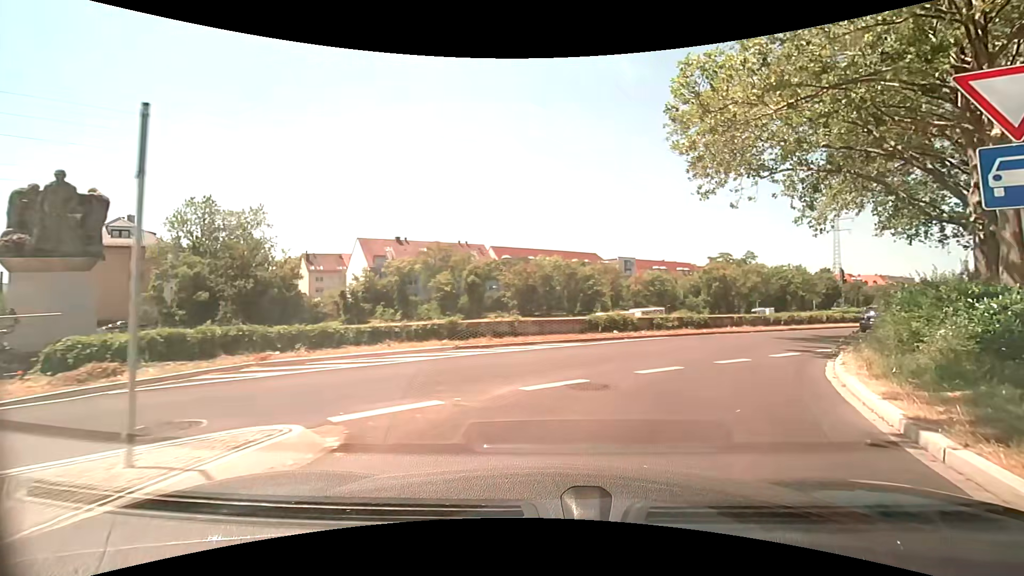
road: trunk_link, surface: asphalt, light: Day
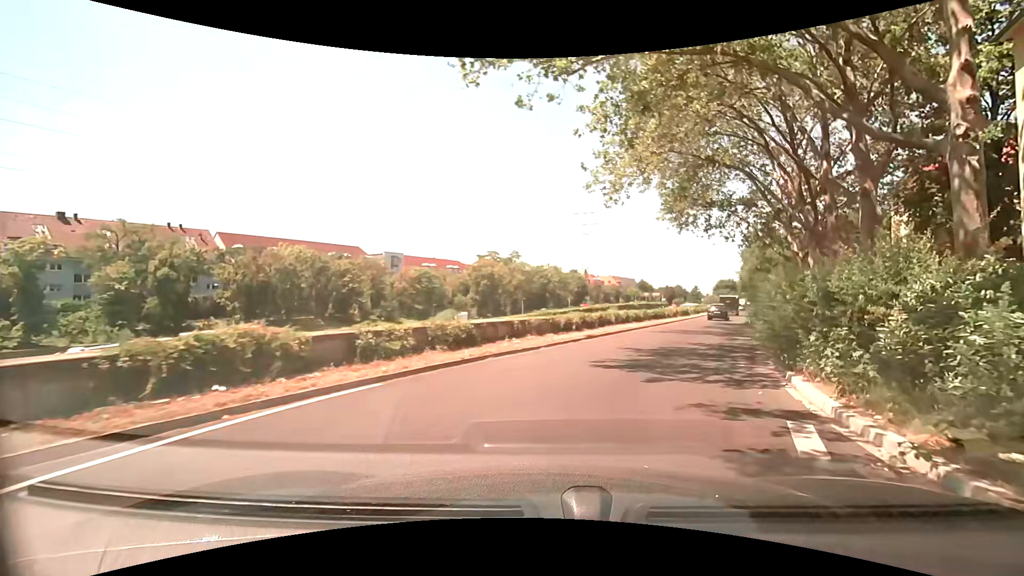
(+3.2, +13.5) m; +25°
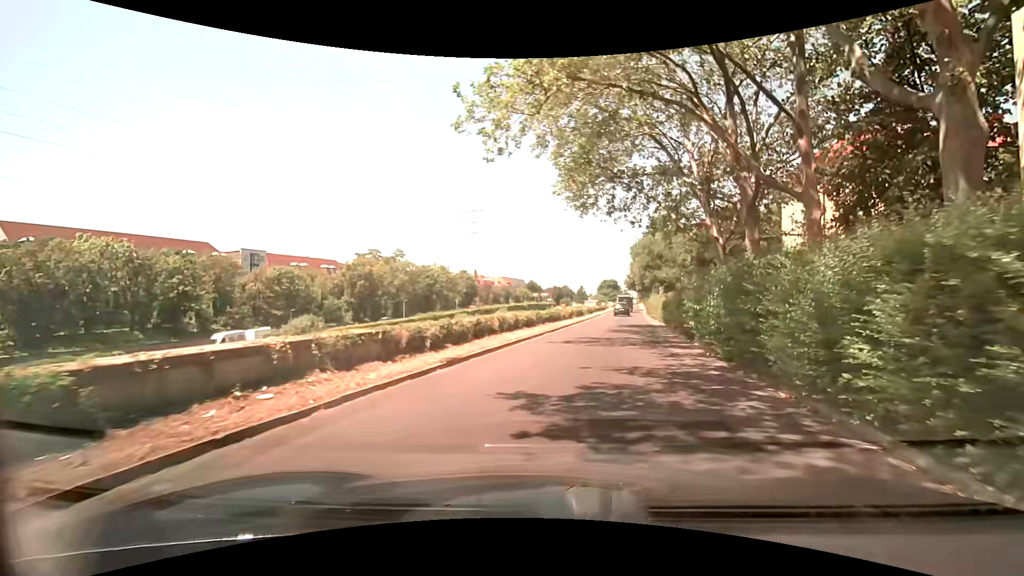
(+1.0, +8.8) m; +14°
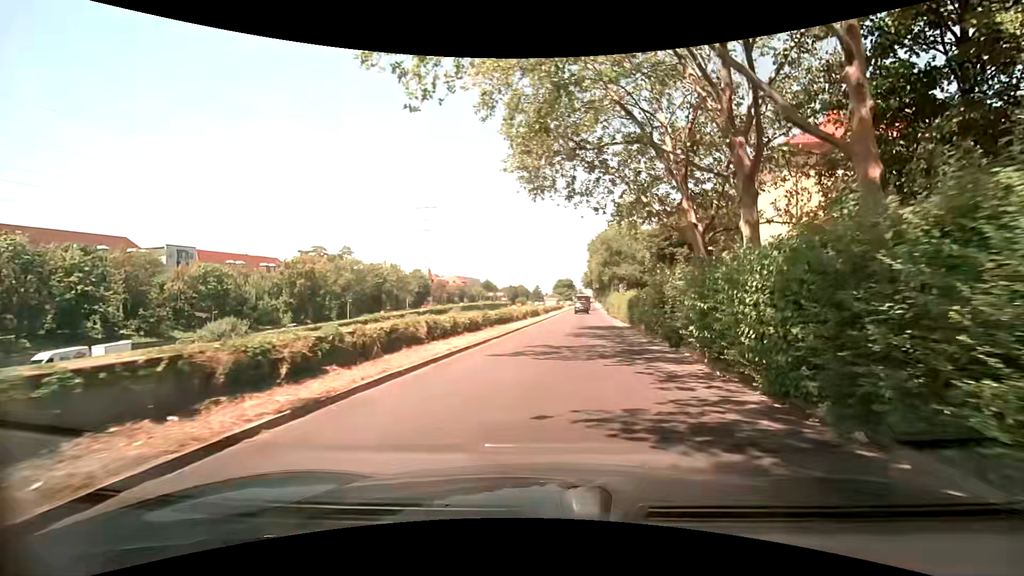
(+0.1, +4.8) m; +4°
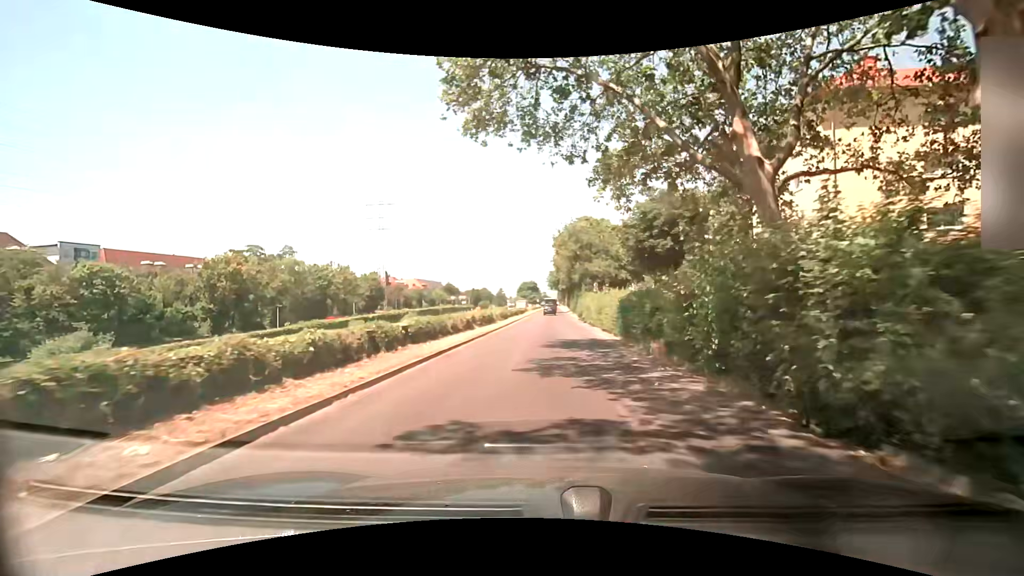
(+0.3, +10.7) m; +4°
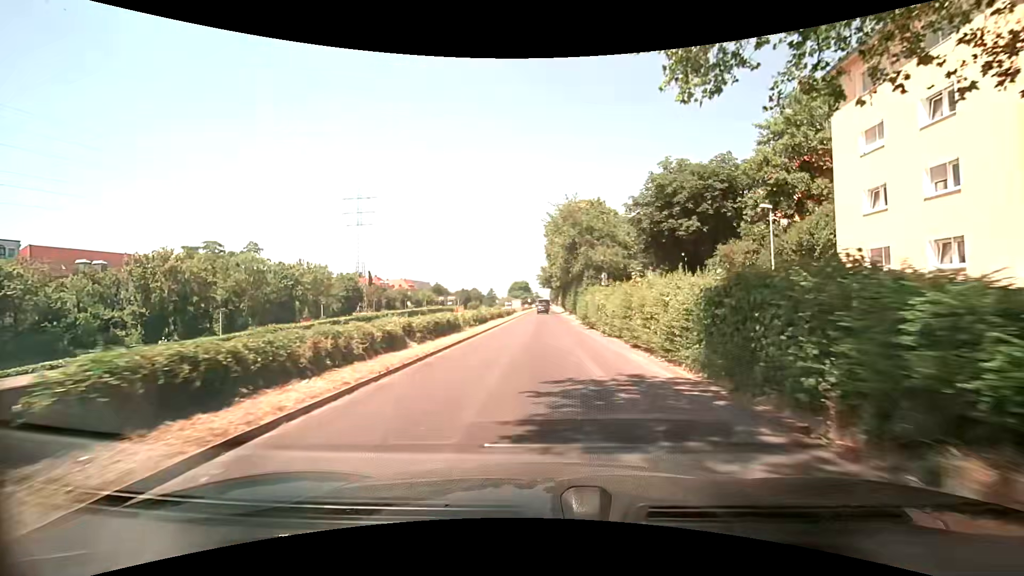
(-0.1, +11.7) m; 0°
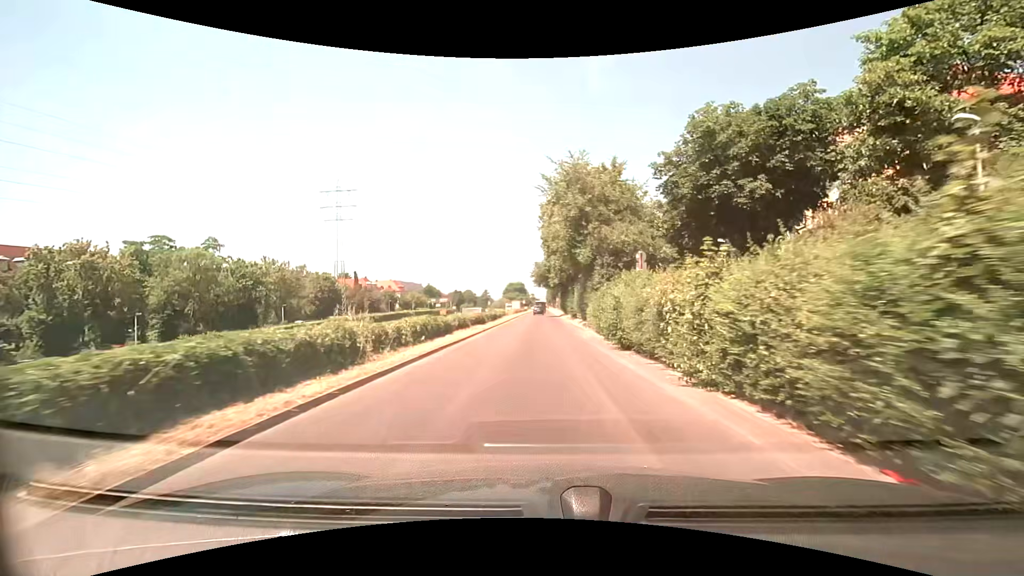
(+0.1, +13.2) m; +1°
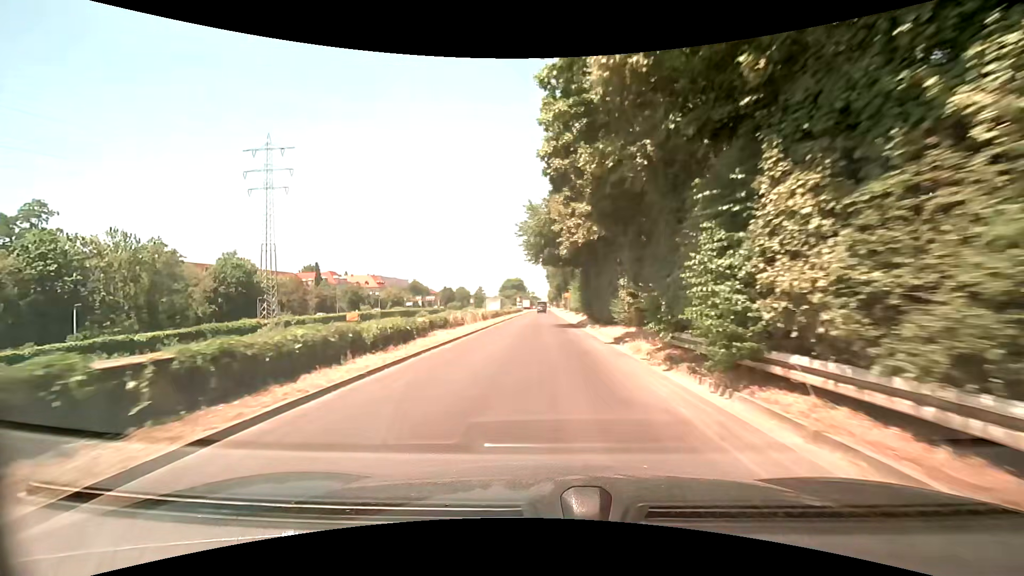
(-0.3, +38.0) m; -1°
(0, +10) (0, +20) (0, +30) (0, +40) (+1, +50) (+1, +60) (+1, +70) (+1, +80) (+1, +90) (+1, +100) m
